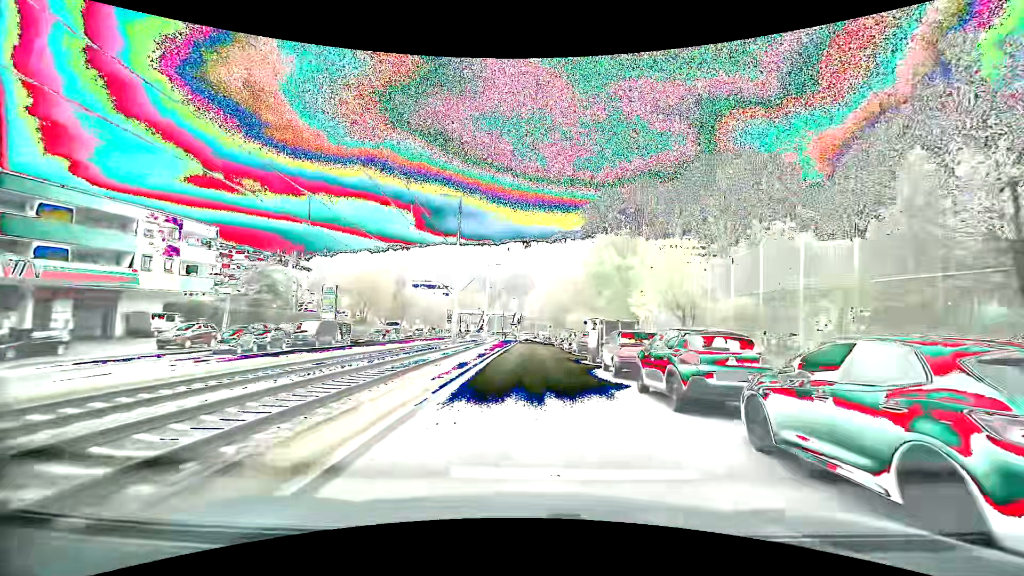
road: secondary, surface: asphalt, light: Day
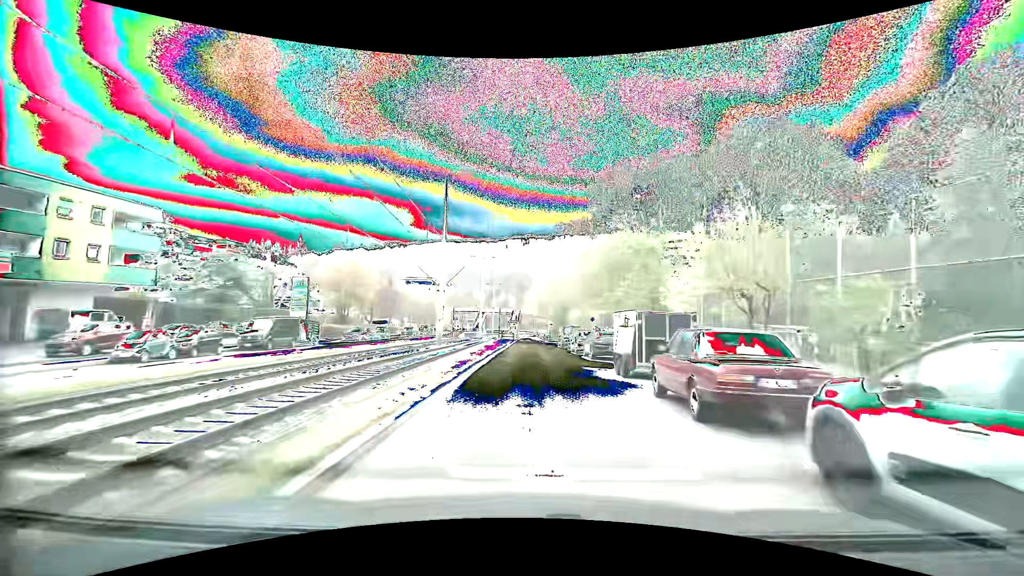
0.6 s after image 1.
(0.0, +7.3) m; 0°
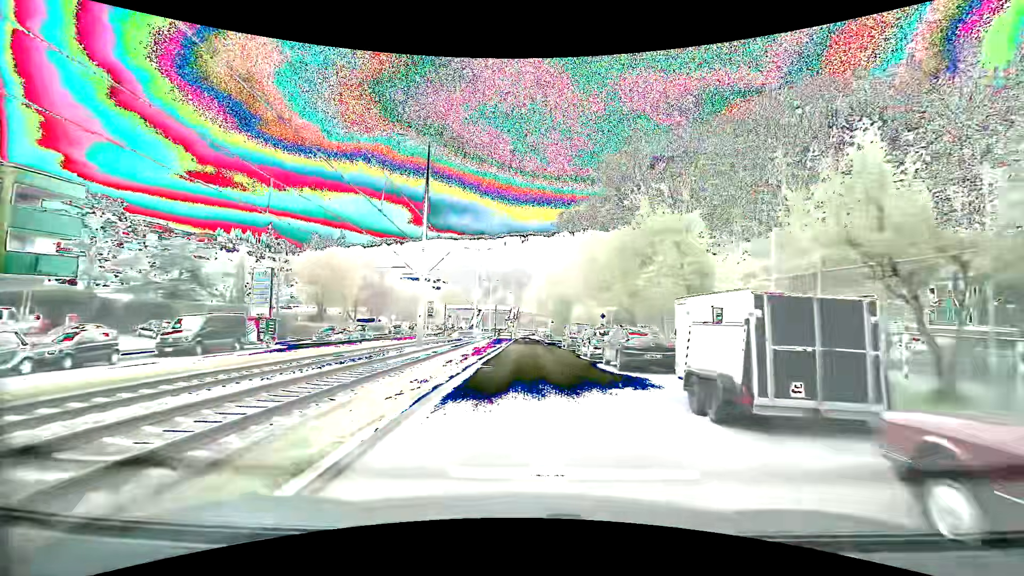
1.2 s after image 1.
(0.0, +7.2) m; 0°
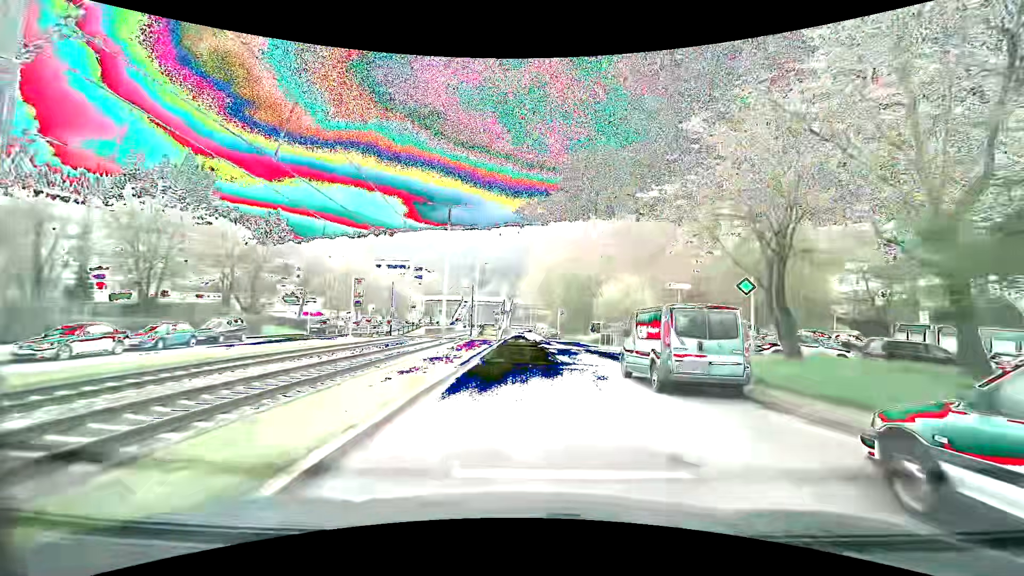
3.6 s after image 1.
(+0.1, +27.2) m; +1°
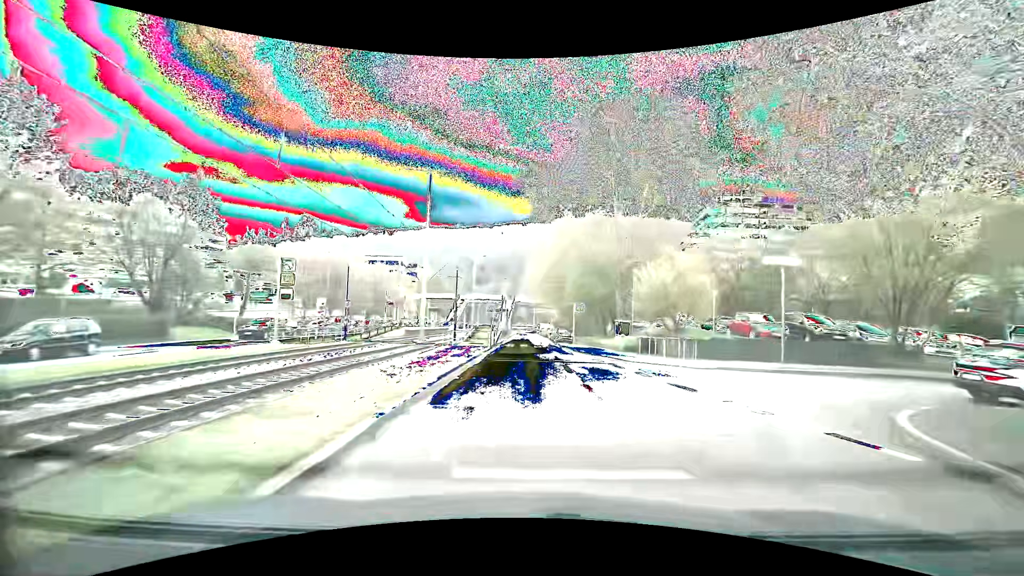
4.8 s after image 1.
(-0.1, +12.4) m; -1°
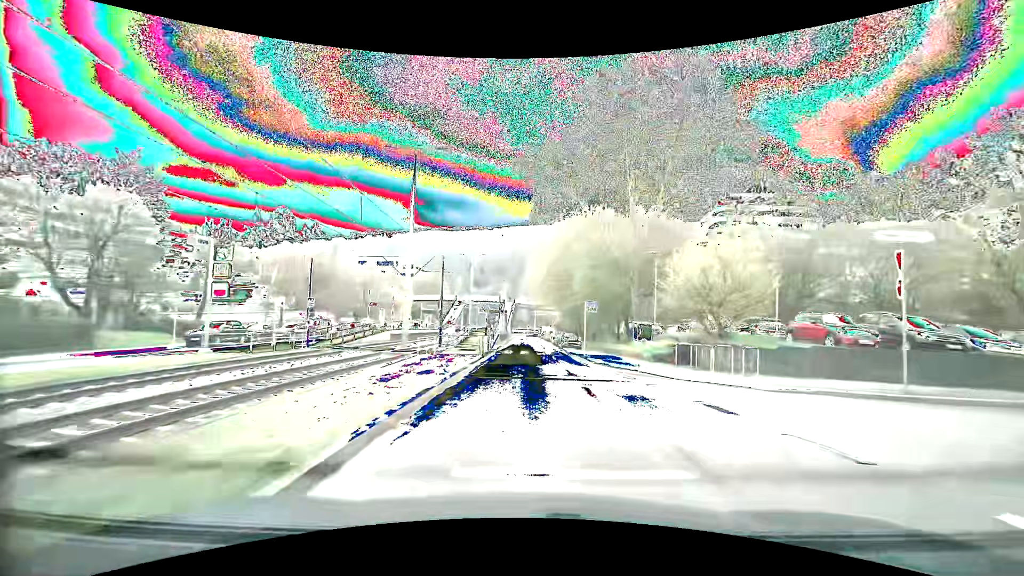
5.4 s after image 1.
(0.0, +6.0) m; 0°
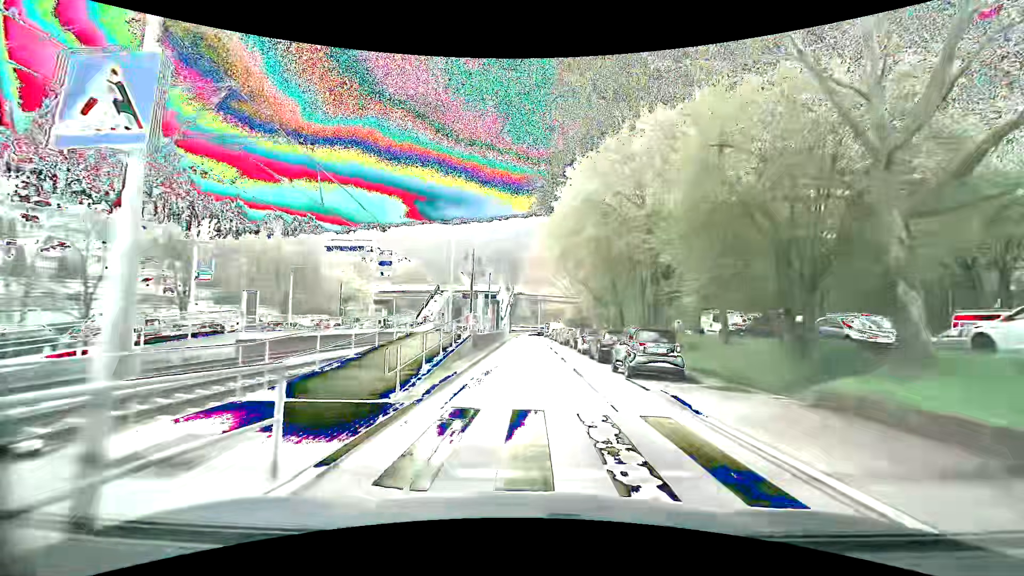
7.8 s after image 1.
(-0.2, +25.6) m; 0°
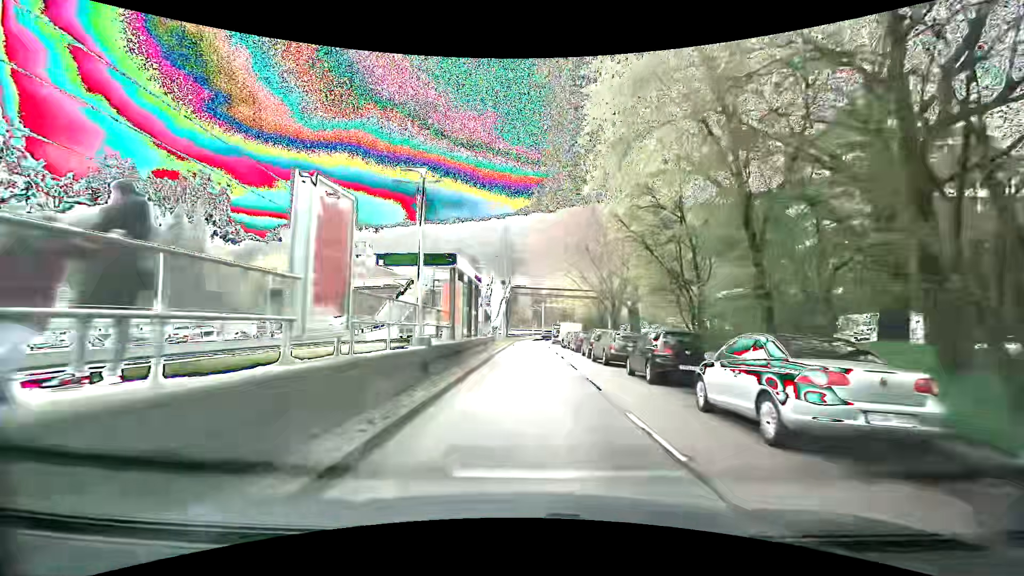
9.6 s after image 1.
(-0.1, +21.0) m; -1°
(0, +10) (0, +20) (0, +30) (0, +40) (+1, +50) (+1, +60) (+2, +70) (+3, +80) (+4, +90) (+8, +99) m
